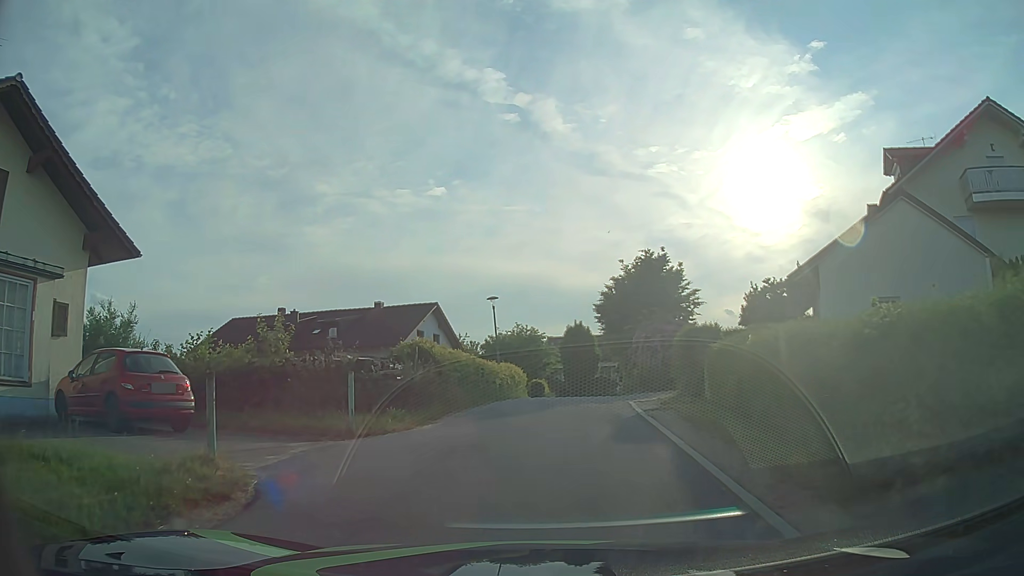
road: residential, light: Day
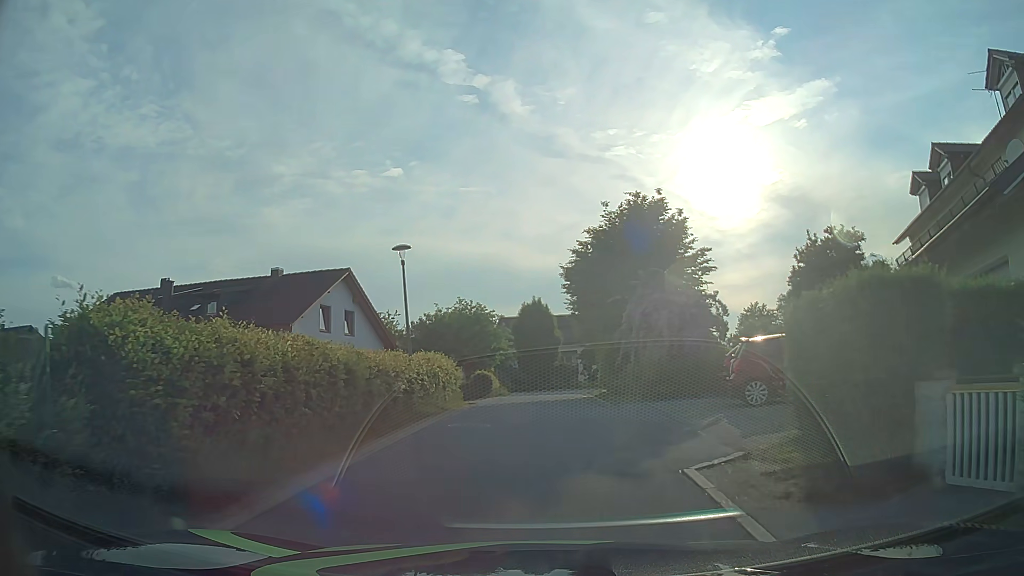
(+0.3, +11.3) m; +4°
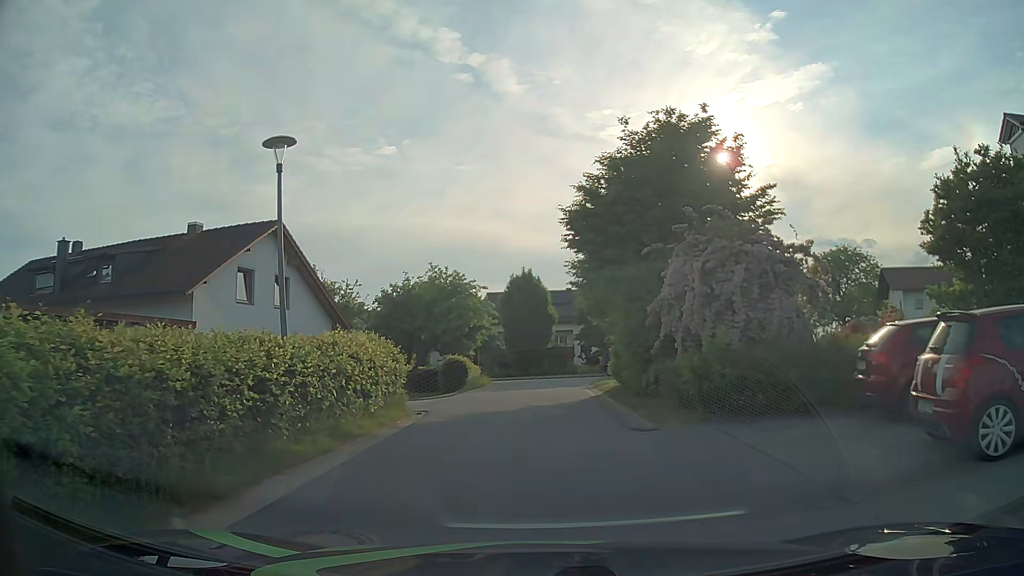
(0.0, +8.3) m; +1°
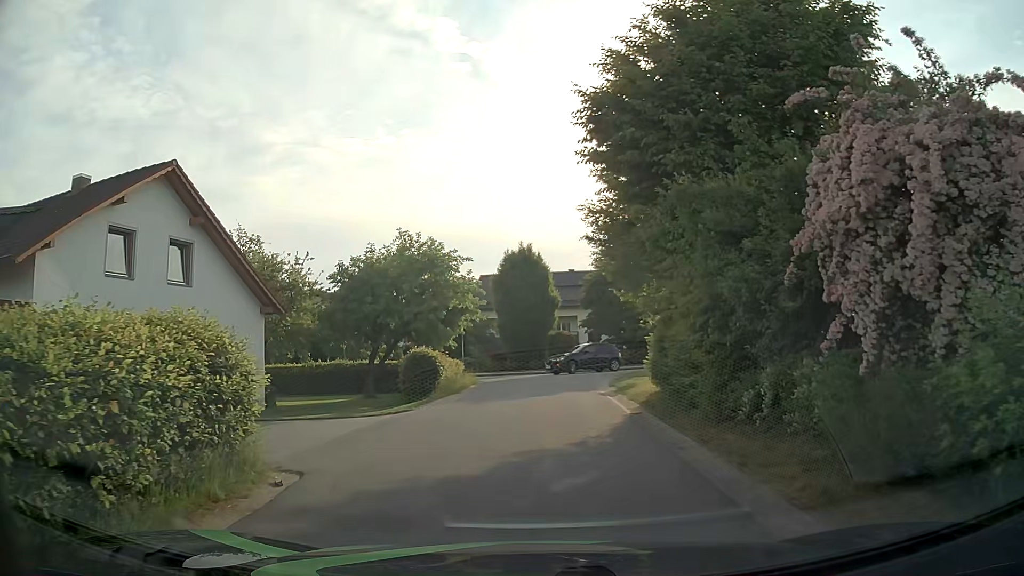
(-0.1, +8.0) m; -1°
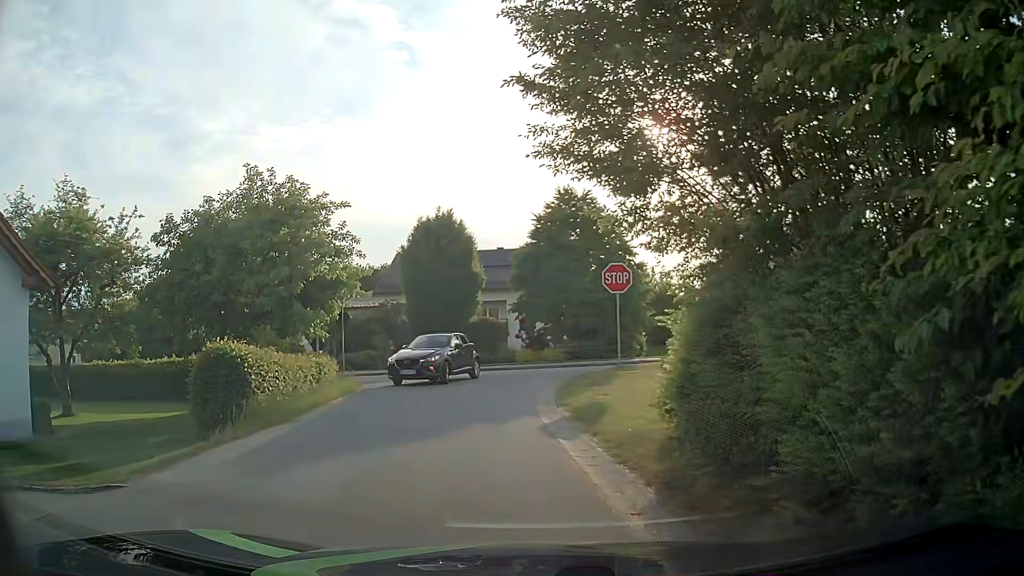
(+0.5, +8.9) m; +7°
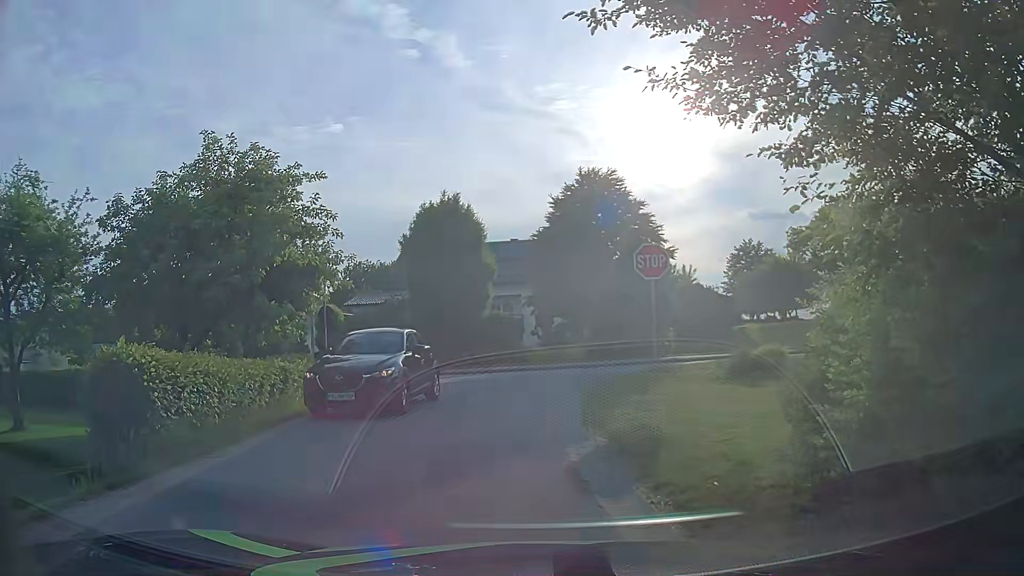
(-0.1, +3.3) m; 0°
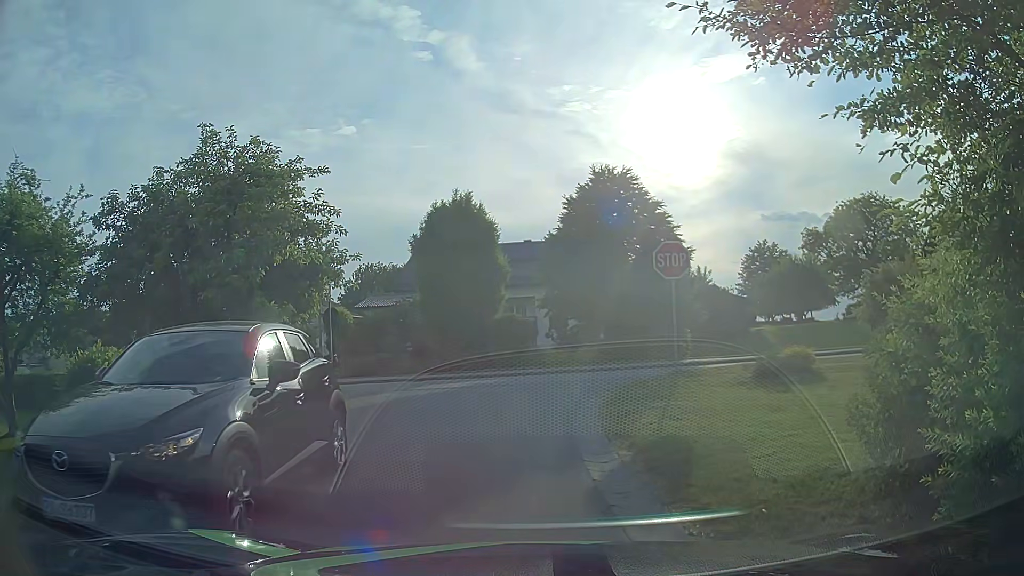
(0.0, +0.8) m; 0°
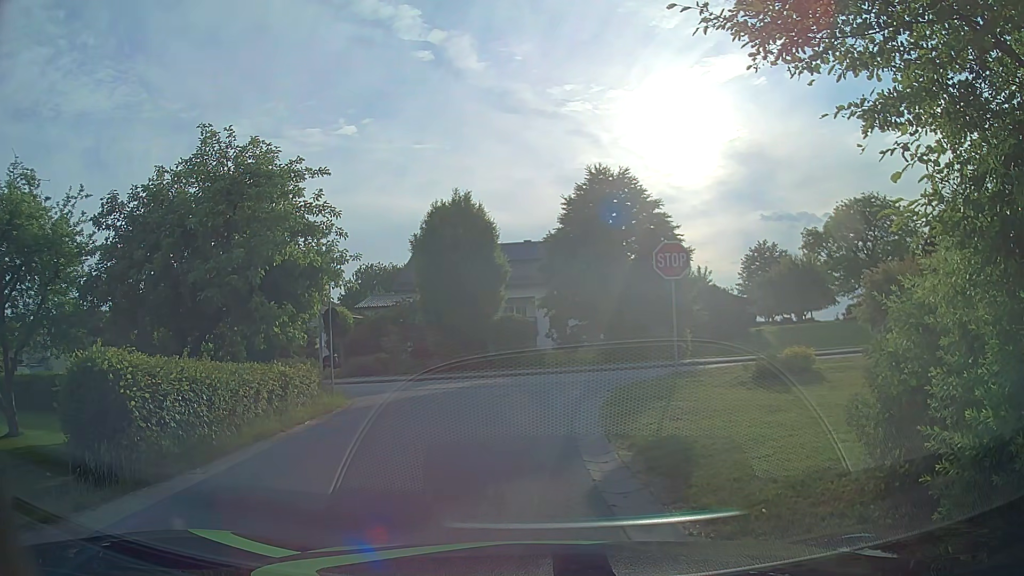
(0.0, +0.1) m; 0°
